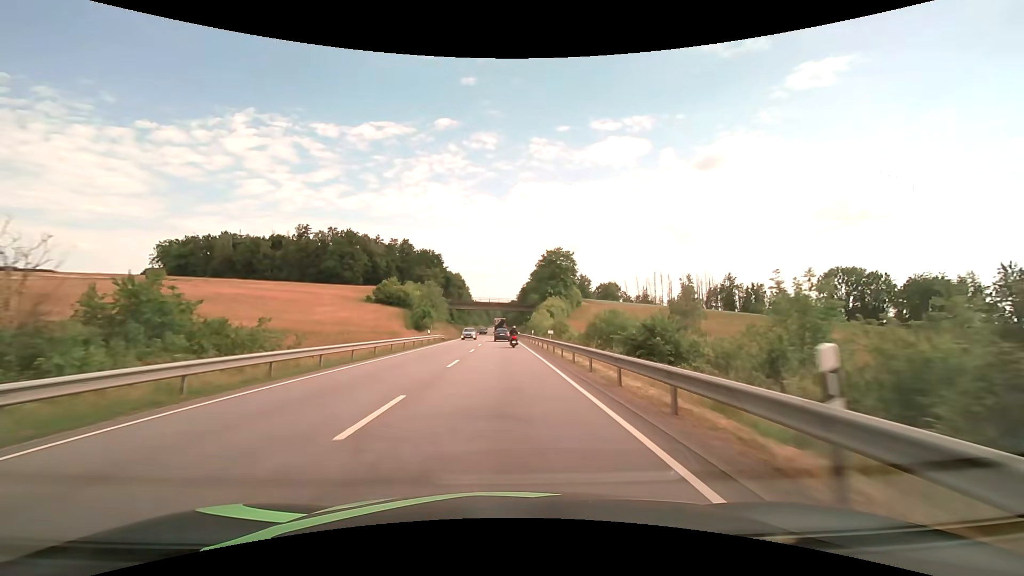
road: primary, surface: asphalt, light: Day
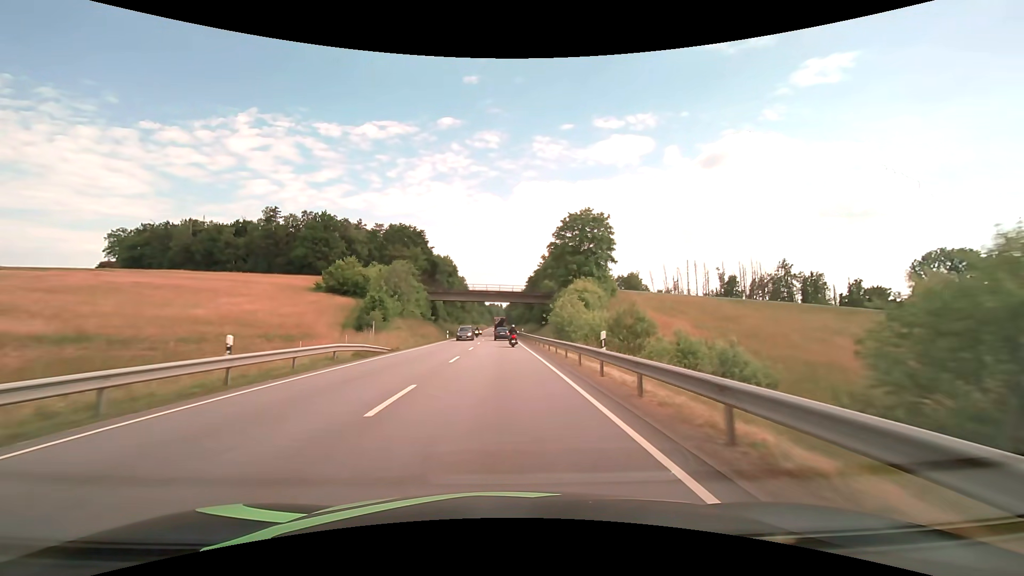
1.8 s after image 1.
(0.0, +34.2) m; 0°
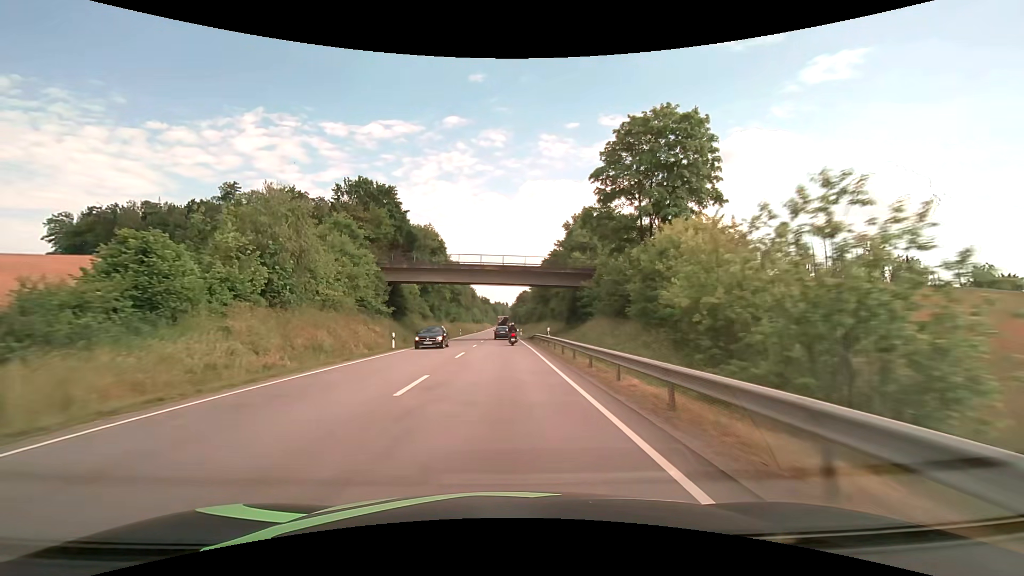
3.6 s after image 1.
(-0.2, +33.8) m; -1°
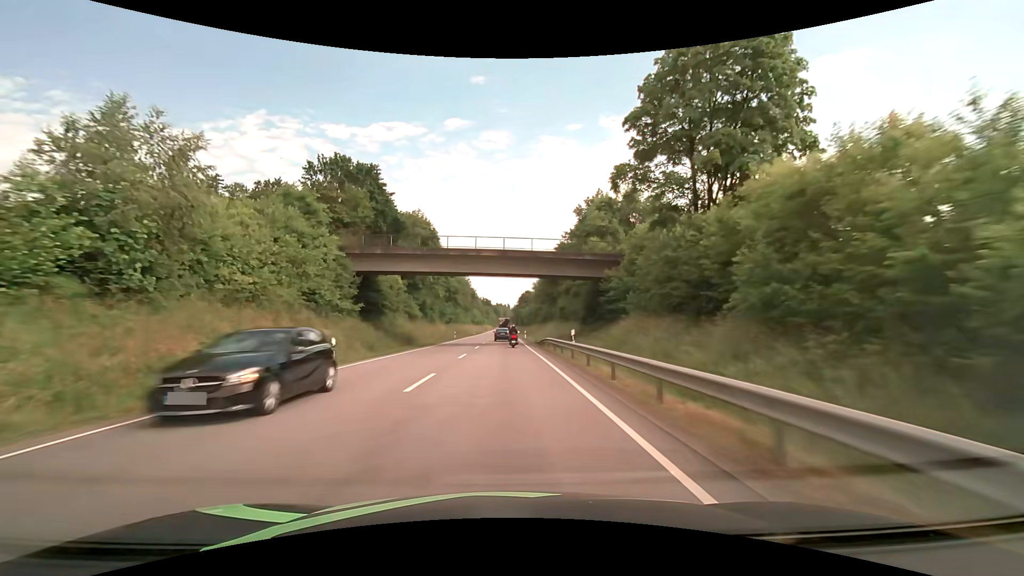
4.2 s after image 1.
(0.0, +11.2) m; 0°
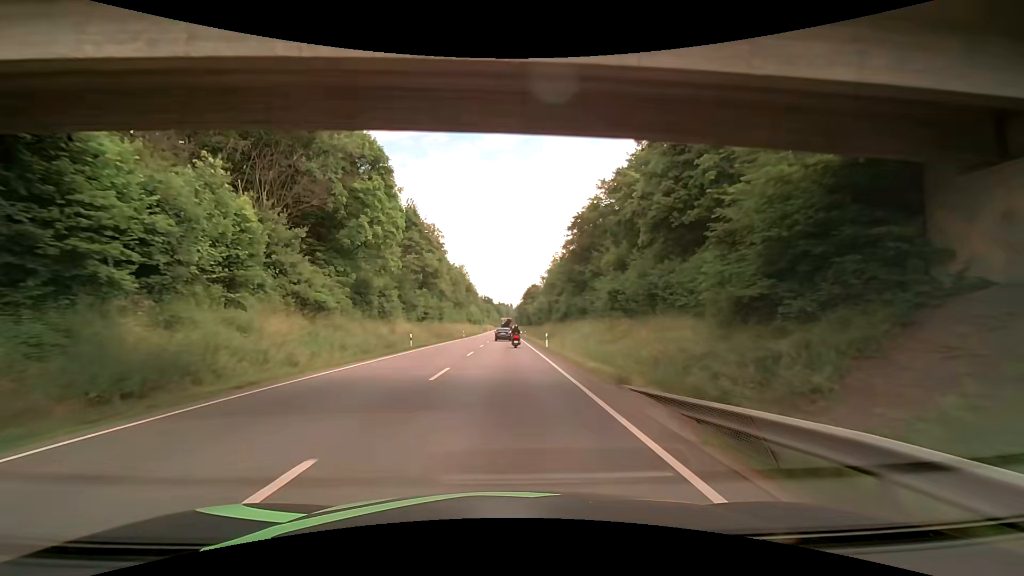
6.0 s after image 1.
(-0.1, +33.4) m; 0°
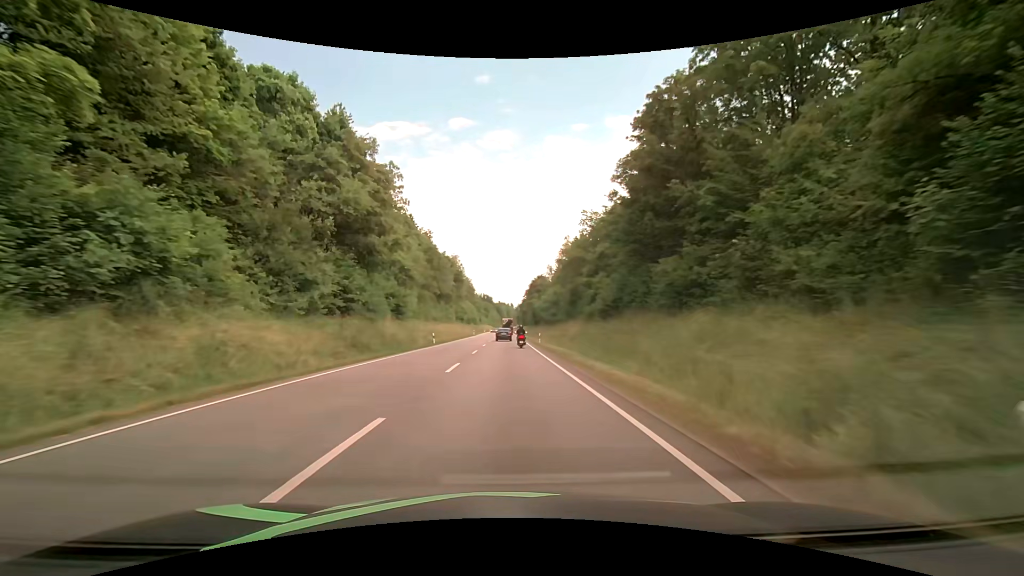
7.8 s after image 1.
(+0.5, +33.7) m; +1°
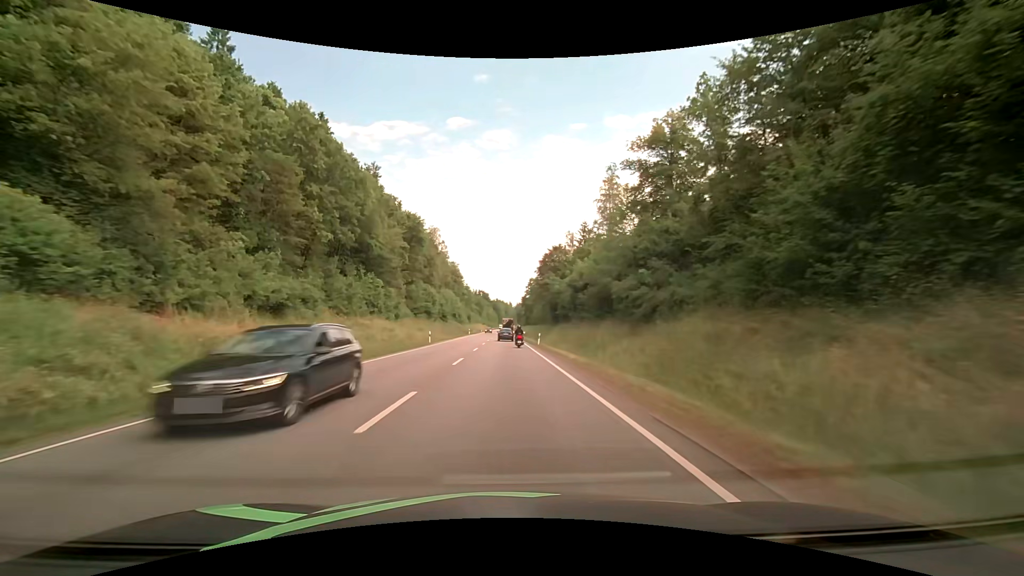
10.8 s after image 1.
(-0.7, +56.9) m; -1°
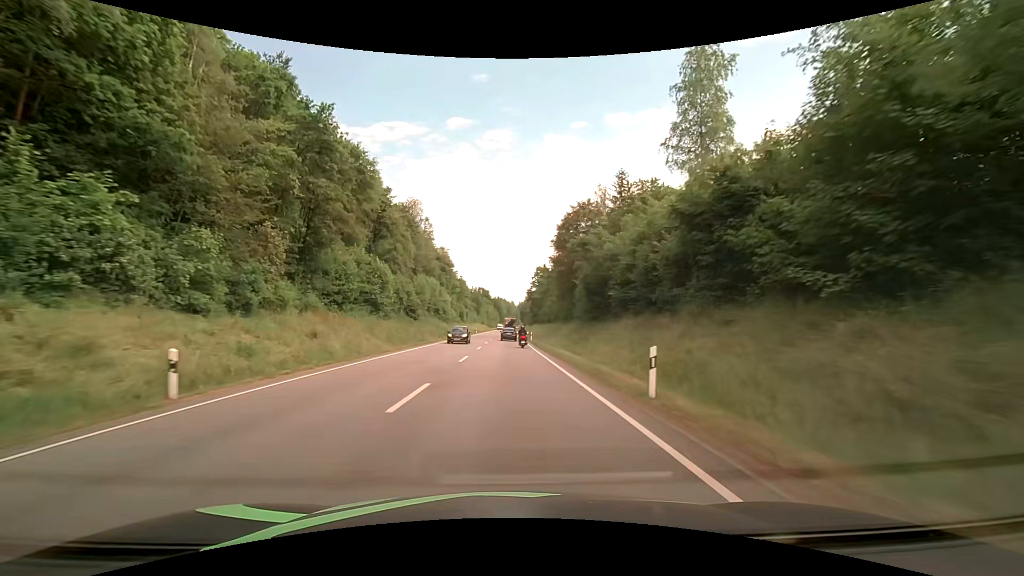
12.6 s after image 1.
(+0.1, +34.5) m; 0°
(0, +10) (0, +20) (0, +30) (0, +40) (0, +50) (0, +60) (0, +70) (0, +80) (0, +90) (0, +100) m
